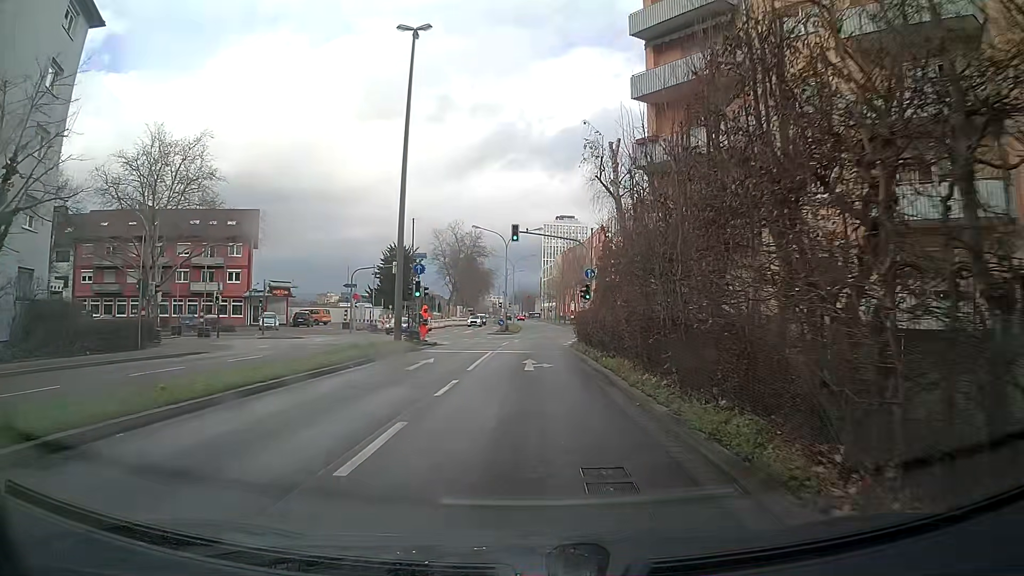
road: secondary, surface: asphalt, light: Day
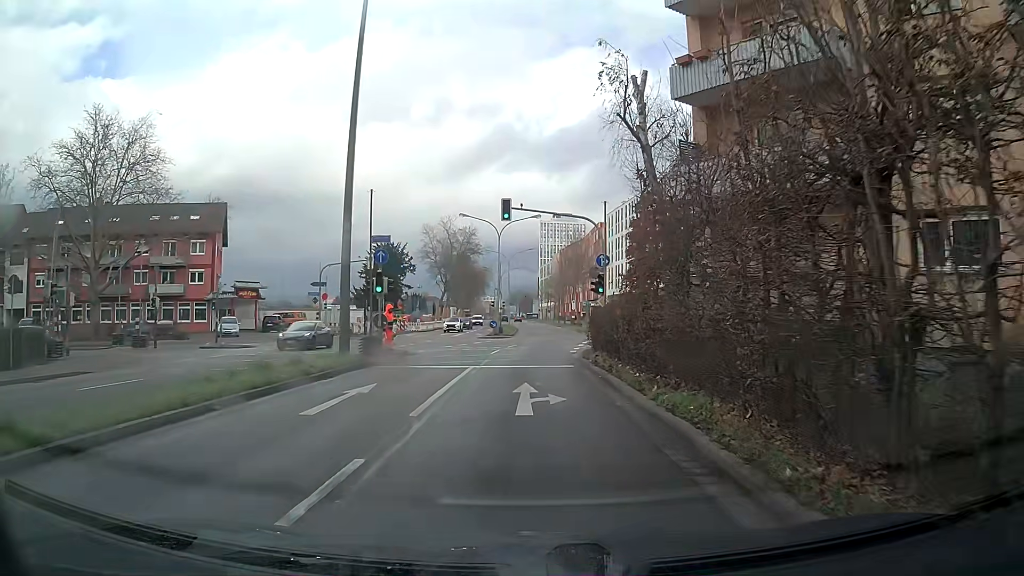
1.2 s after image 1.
(0.0, +8.0) m; -1°
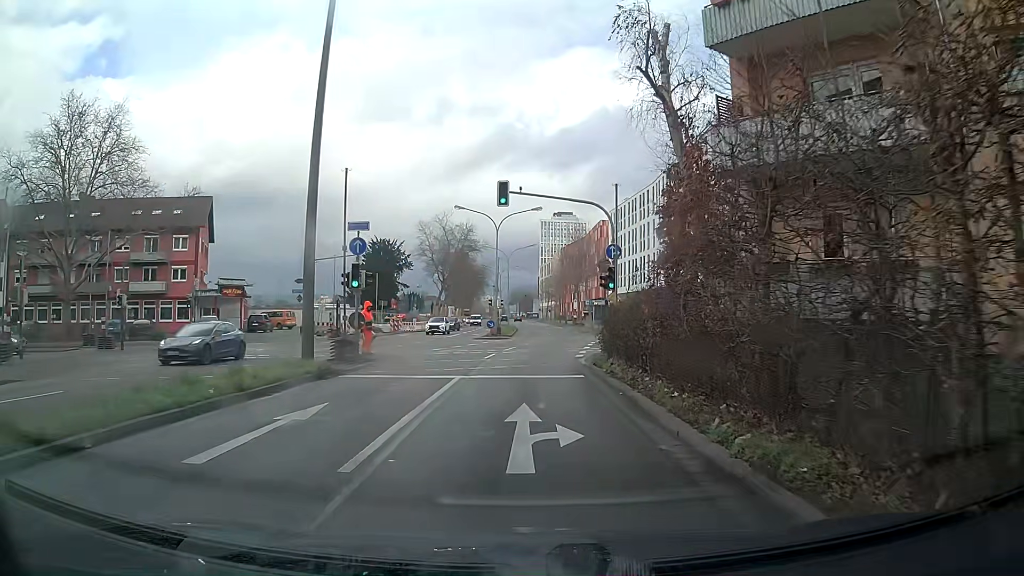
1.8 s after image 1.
(0.0, +3.6) m; 0°
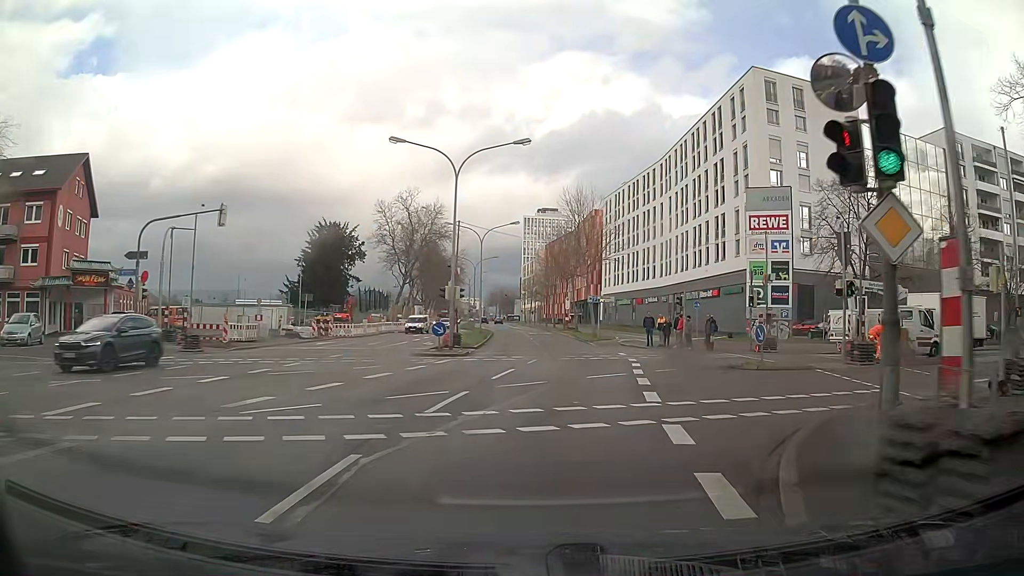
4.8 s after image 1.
(+0.3, +20.5) m; +3°
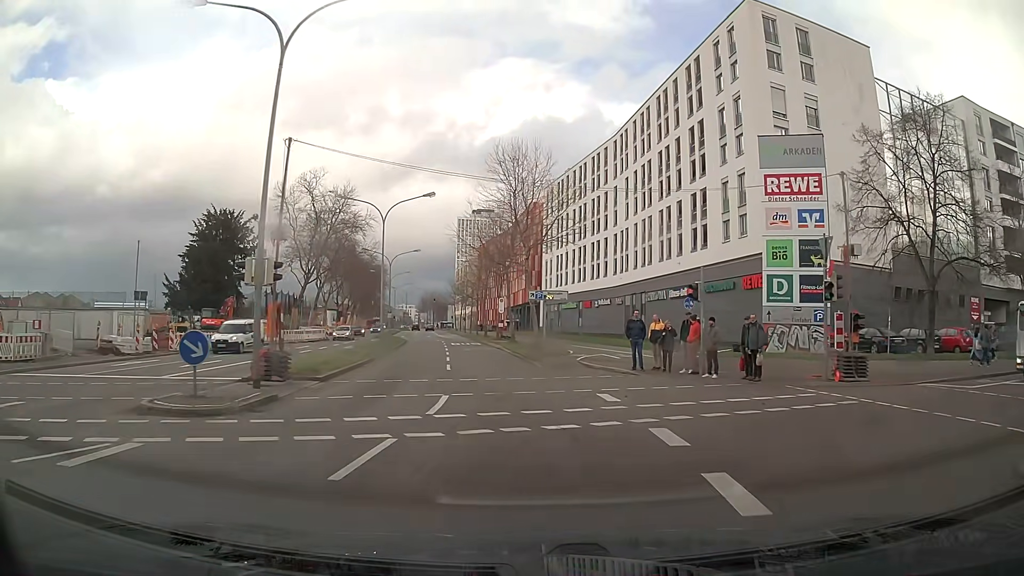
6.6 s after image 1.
(+0.7, +16.1) m; +3°
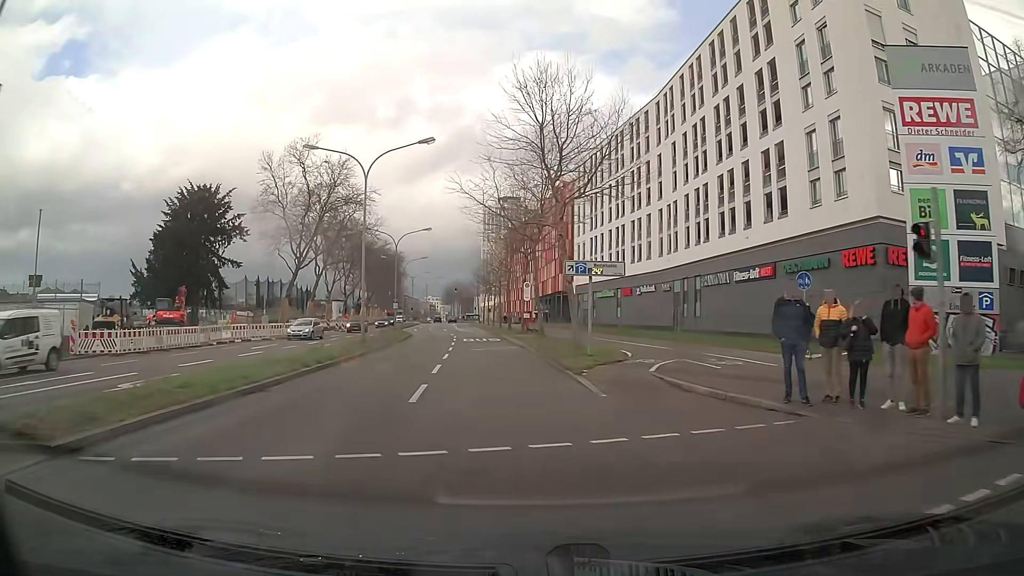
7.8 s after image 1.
(-0.3, +11.7) m; -3°
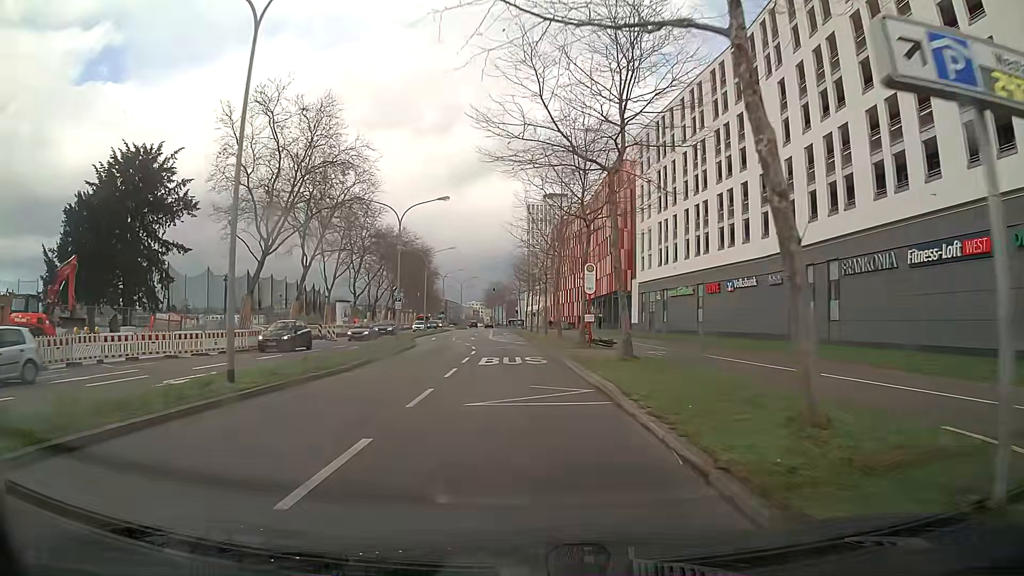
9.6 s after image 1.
(-0.6, +18.8) m; -3°
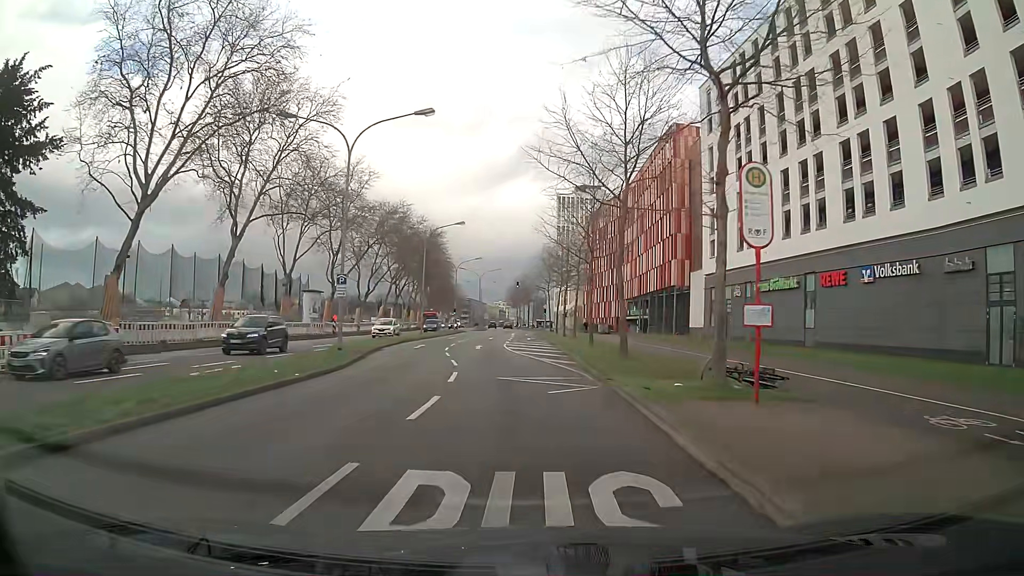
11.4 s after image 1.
(-0.5, +19.6) m; -3°
(0, +10) (-1, +20) (-2, +30) (-2, +40) (-3, +50) (-3, +60) (-3, +70) (-2, +80) (-2, +90) (-1, +100) m
